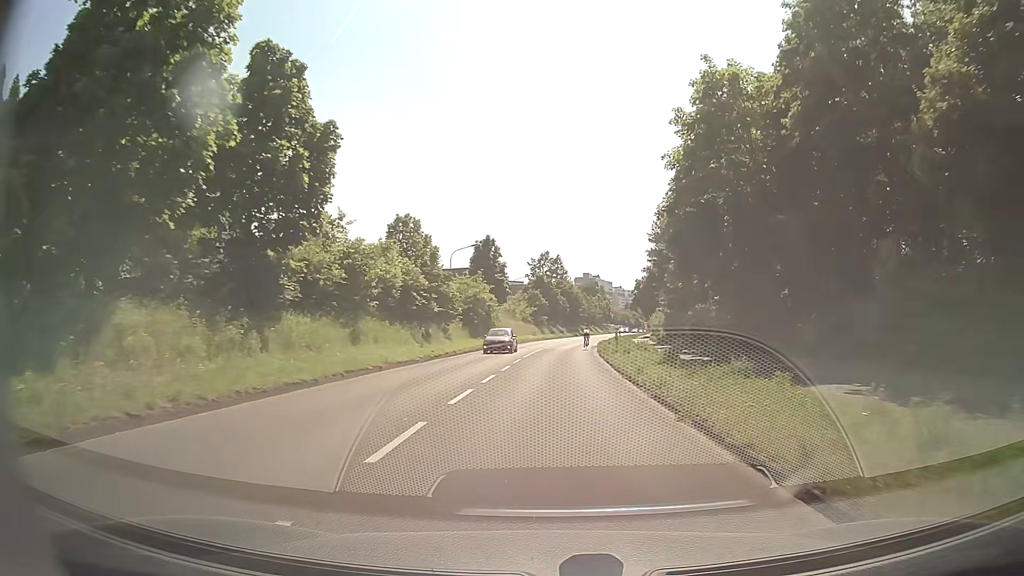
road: secondary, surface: asphalt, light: Day
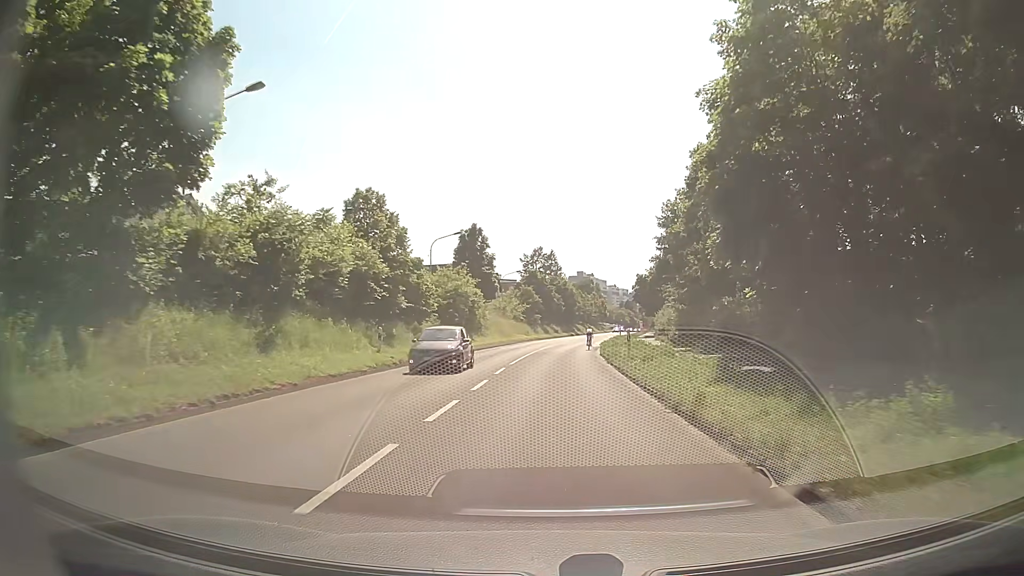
(-0.1, +7.3) m; 0°
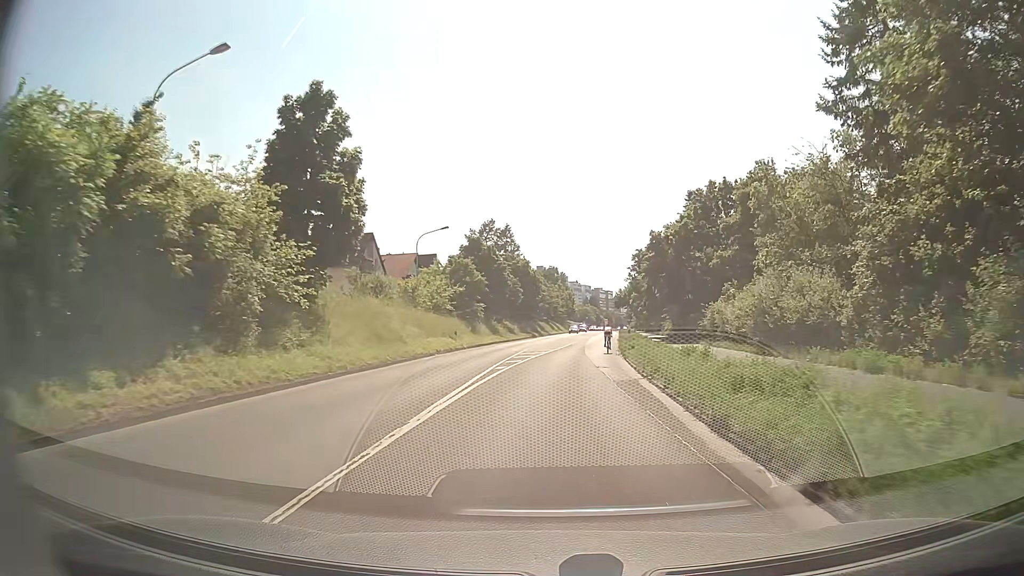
(+0.7, +36.5) m; +3°
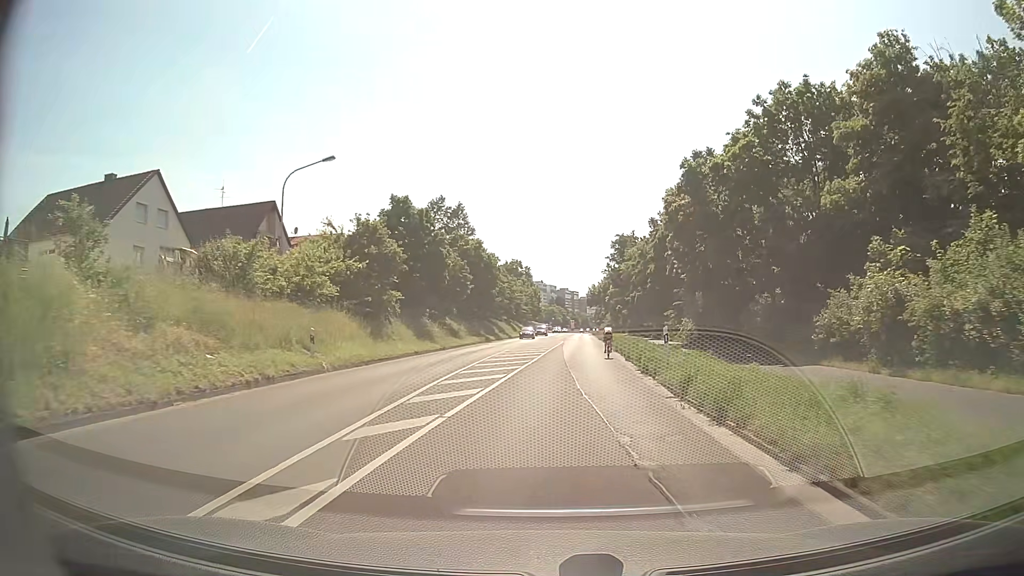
(+0.7, +21.5) m; +4°
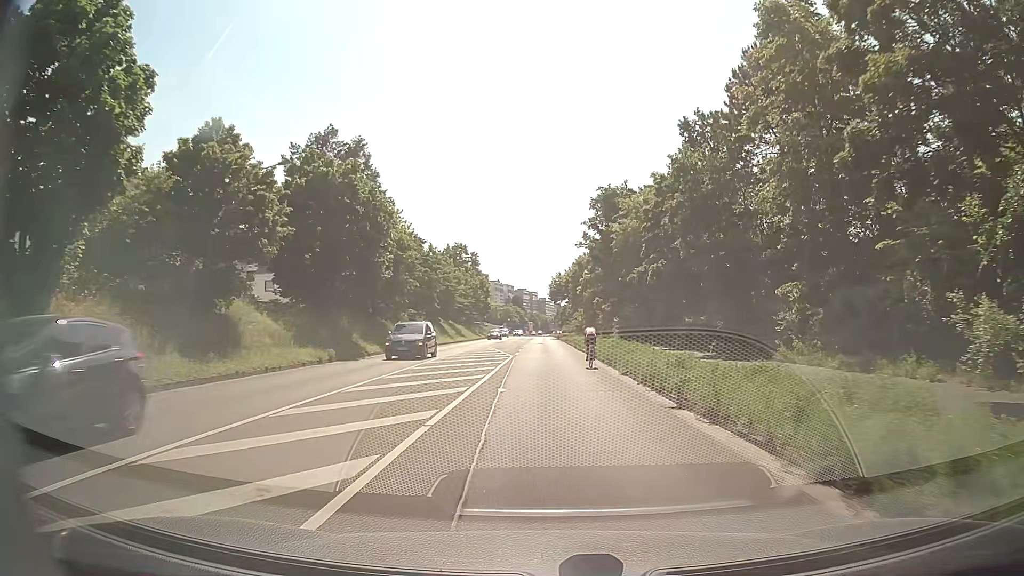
(+1.2, +34.6) m; +3°
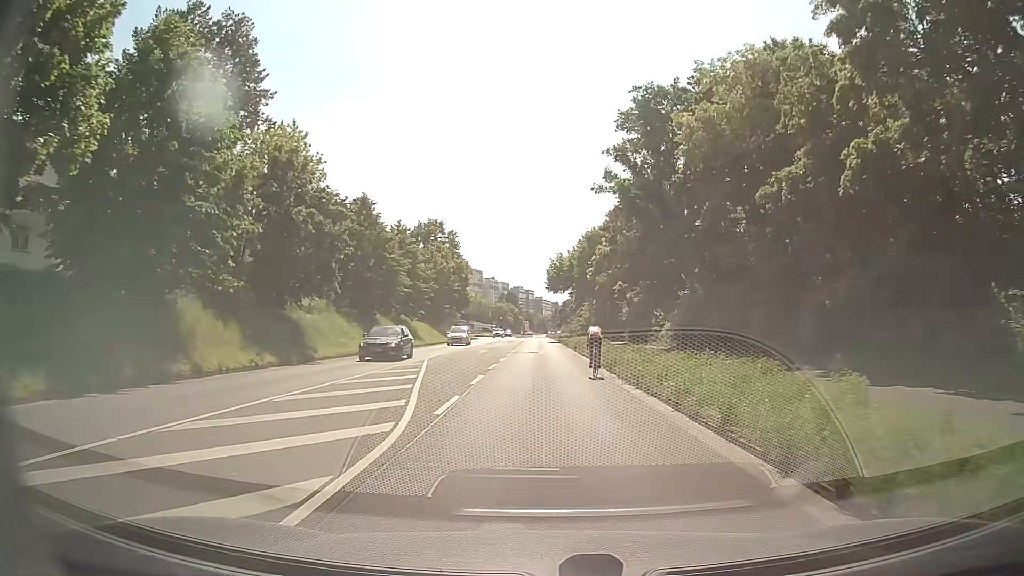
(+0.1, +27.1) m; +1°
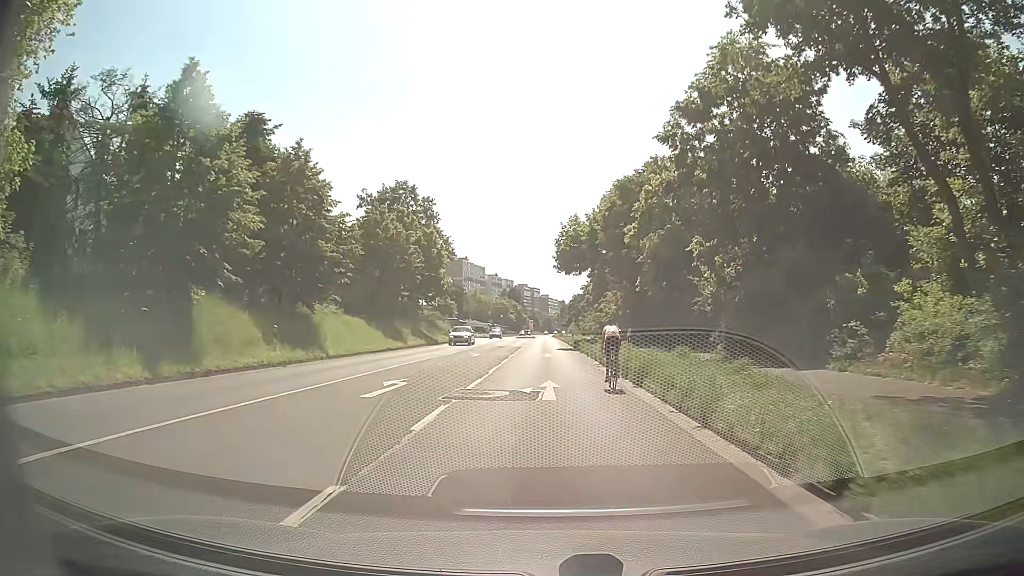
(-0.3, +26.2) m; -1°
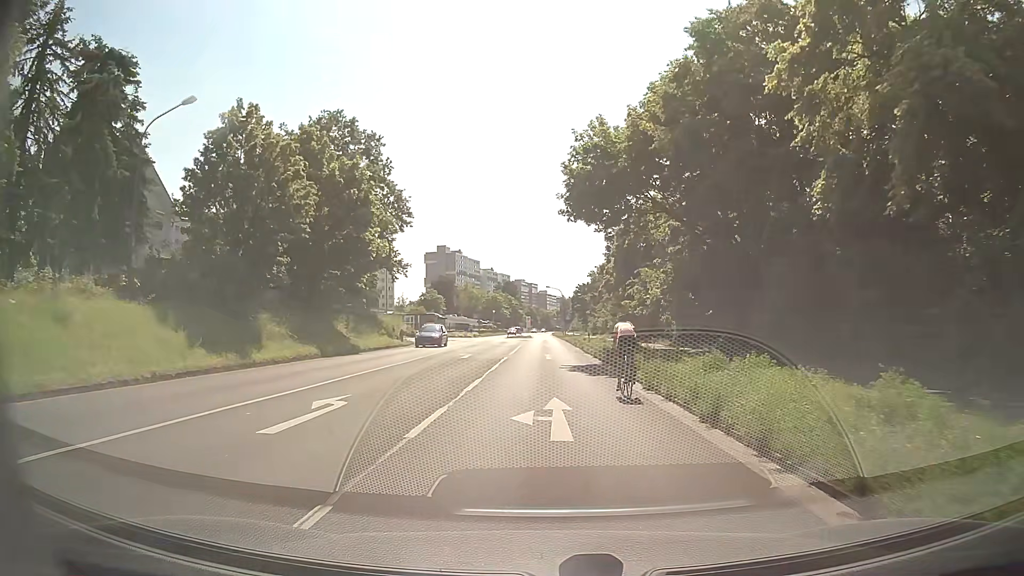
(-0.1, +24.8) m; 0°
(0, +10) (0, +20) (0, +30) (0, +40) (0, +50) (0, +60) (0, +70) (0, +80) (0, +90) (0, +100) m
